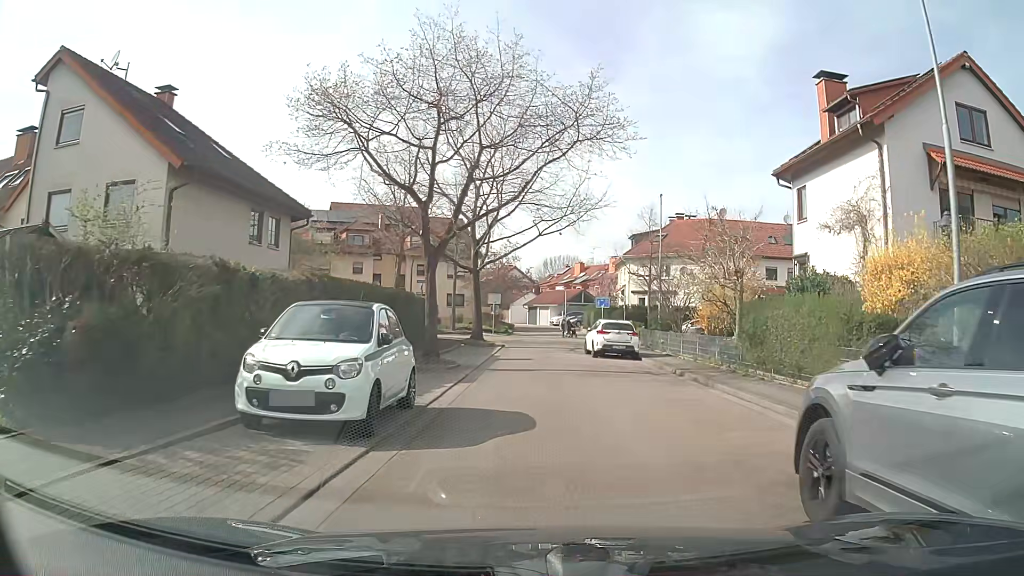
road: residential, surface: asphalt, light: Day
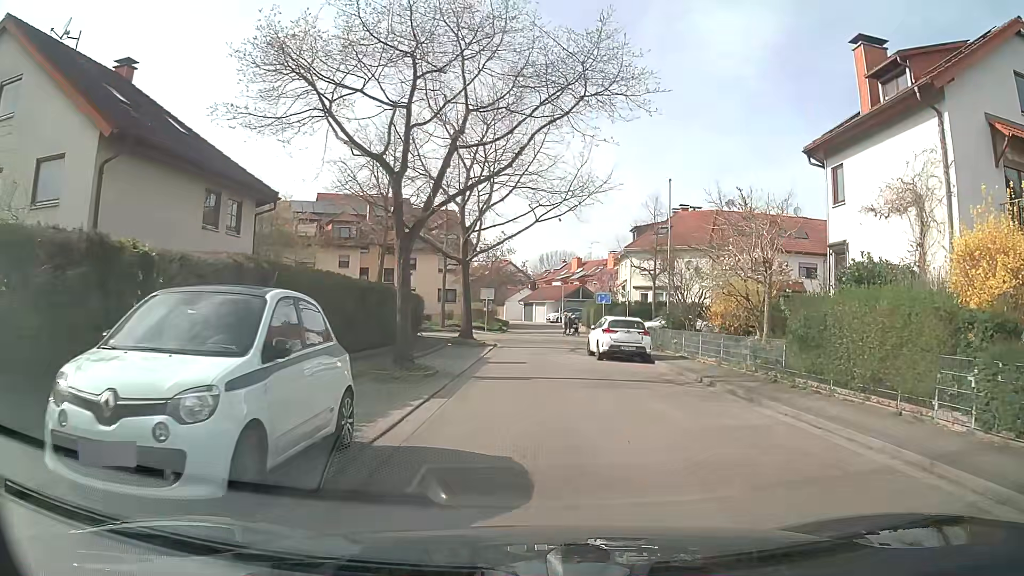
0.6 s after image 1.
(0.0, +3.4) m; +1°
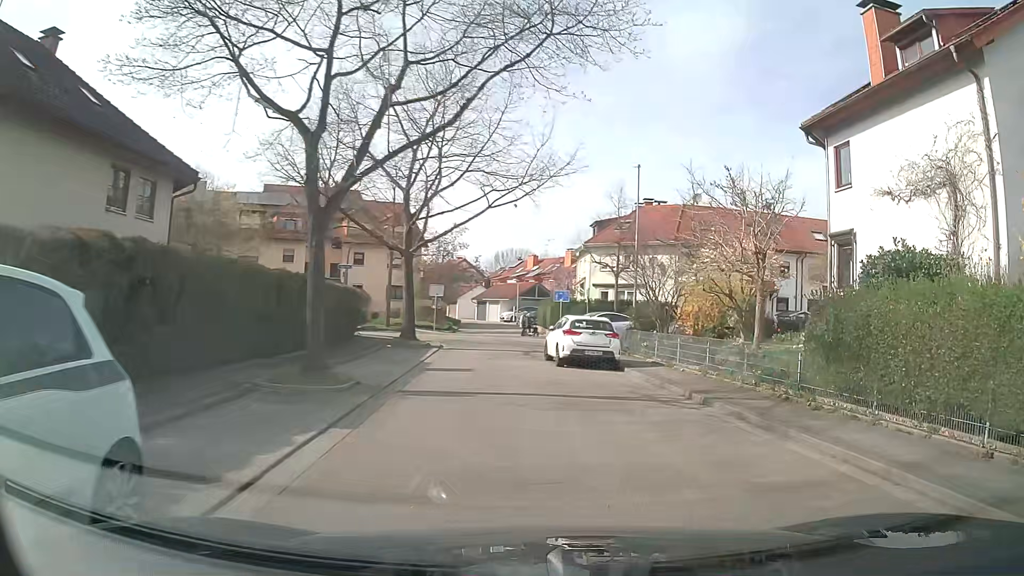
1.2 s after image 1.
(+0.1, +3.3) m; +5°
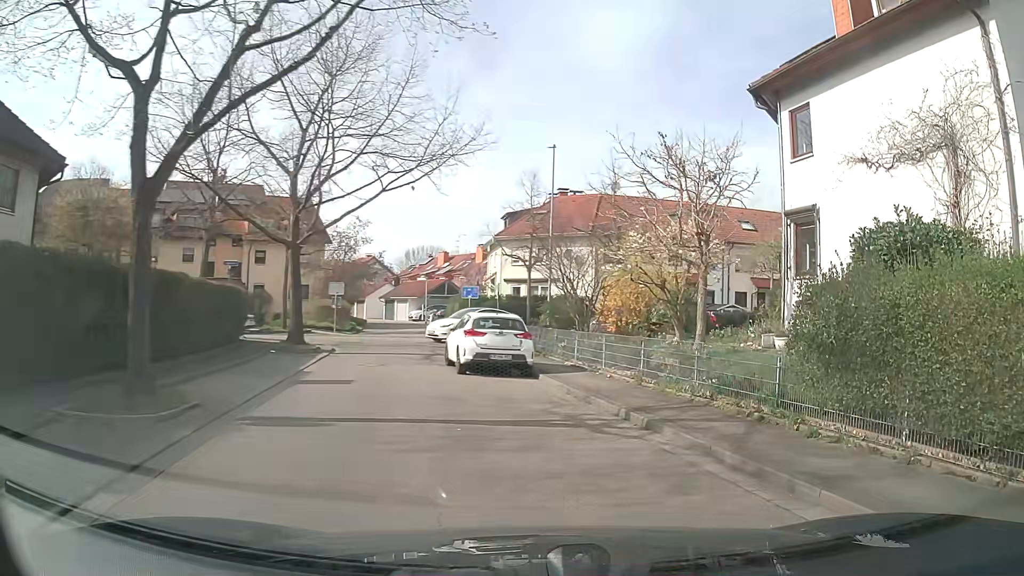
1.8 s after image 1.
(+0.2, +3.0) m; +8°
